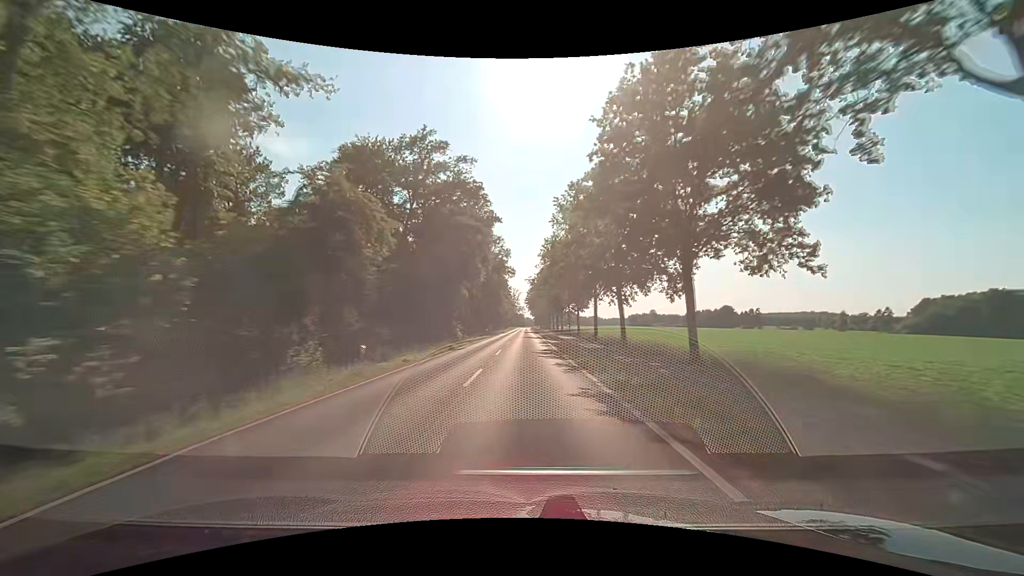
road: secondary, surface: asphalt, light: Day
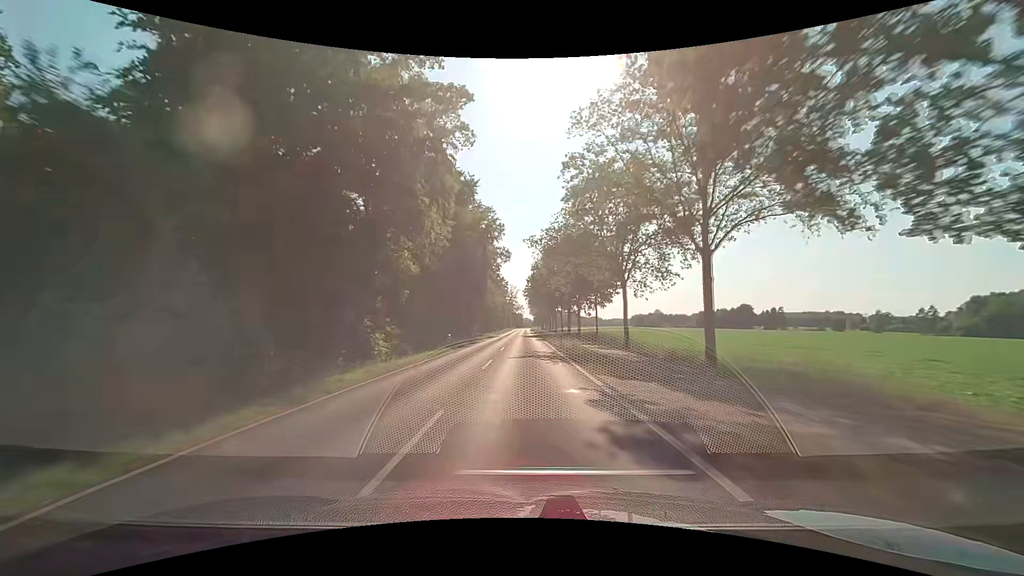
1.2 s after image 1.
(0.0, +31.6) m; 0°
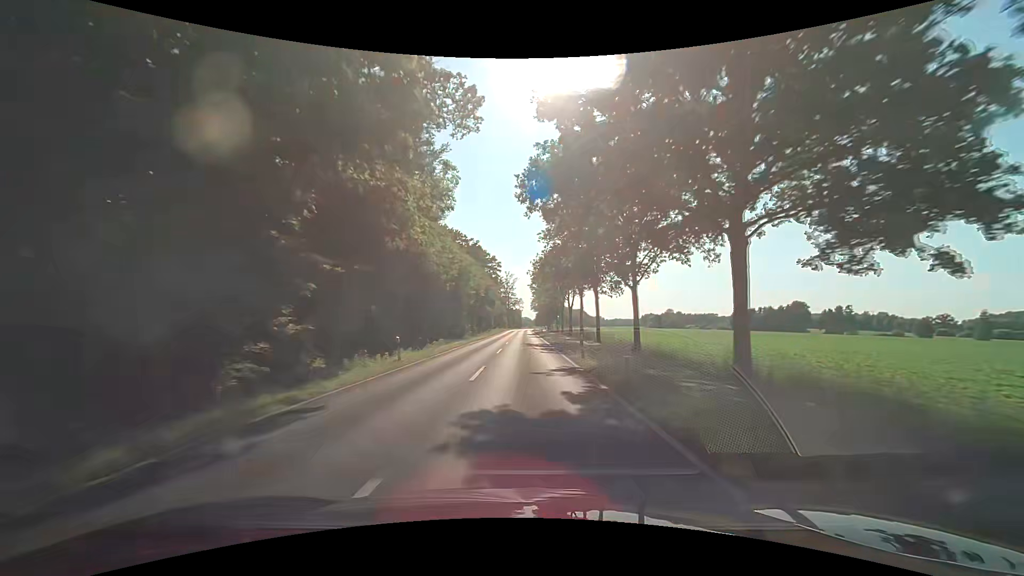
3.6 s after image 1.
(-0.2, +63.2) m; 0°
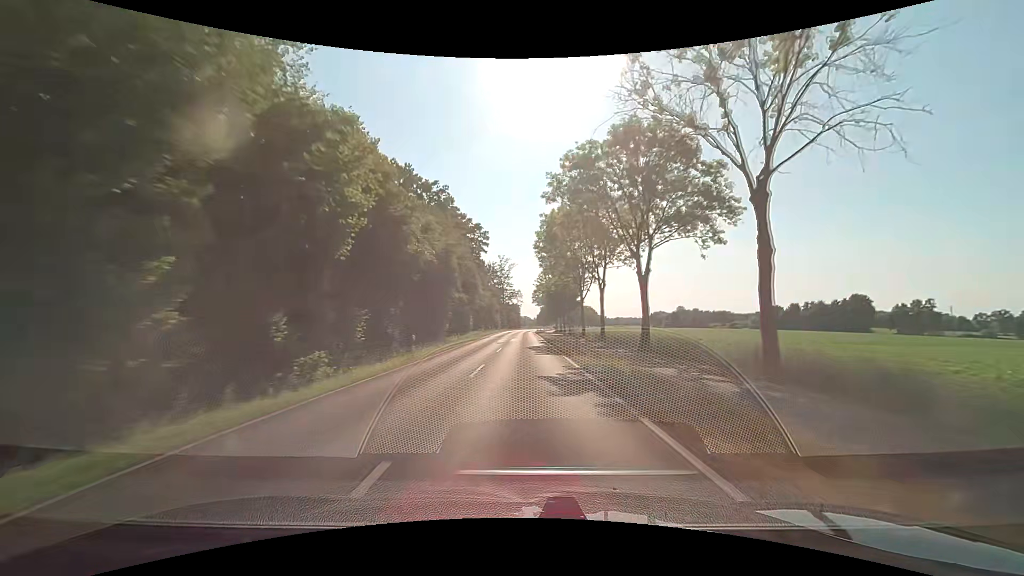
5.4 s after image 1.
(0.0, +47.4) m; 0°
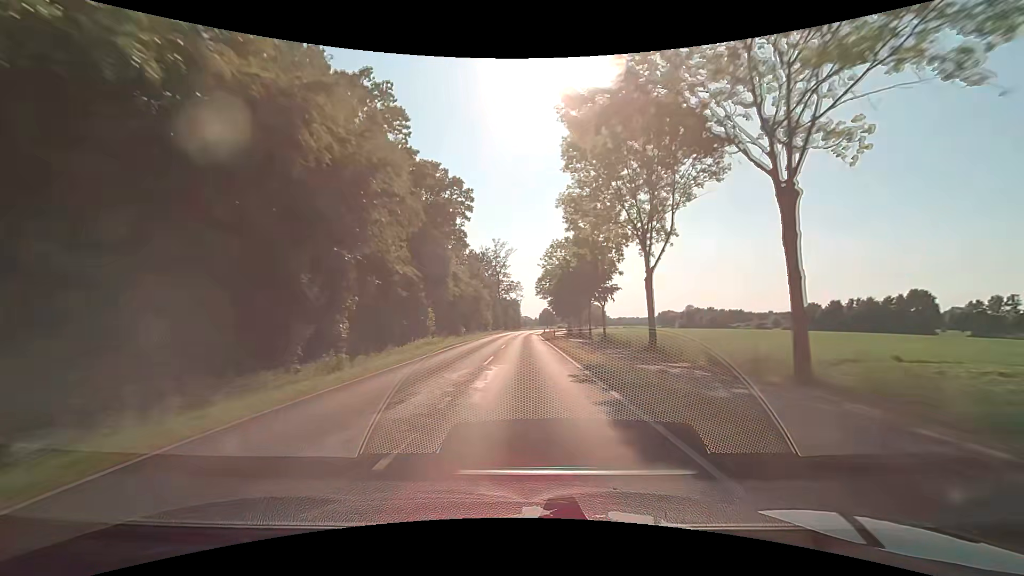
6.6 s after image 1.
(+0.1, +31.6) m; 0°
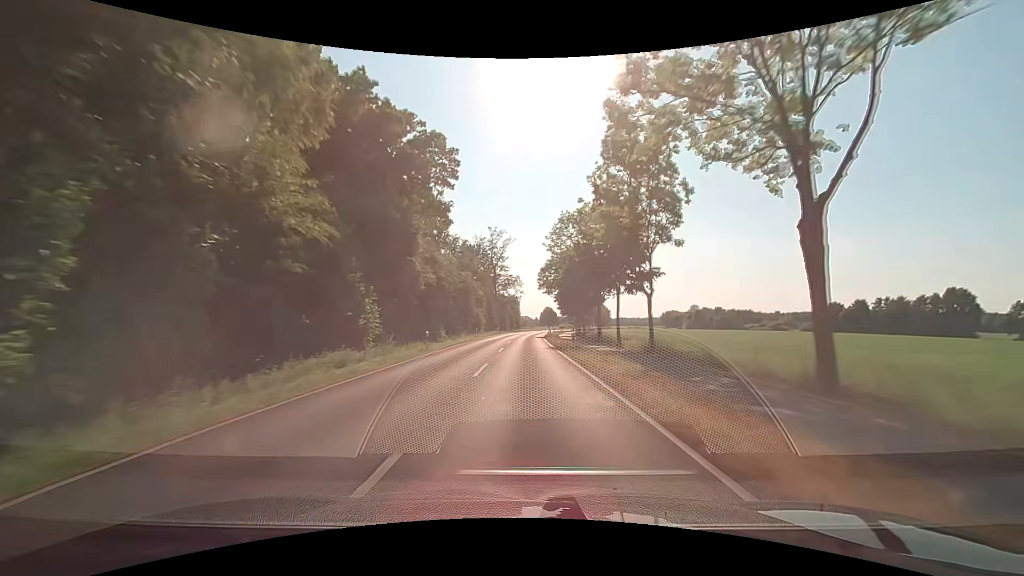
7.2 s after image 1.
(+0.1, +15.8) m; 0°
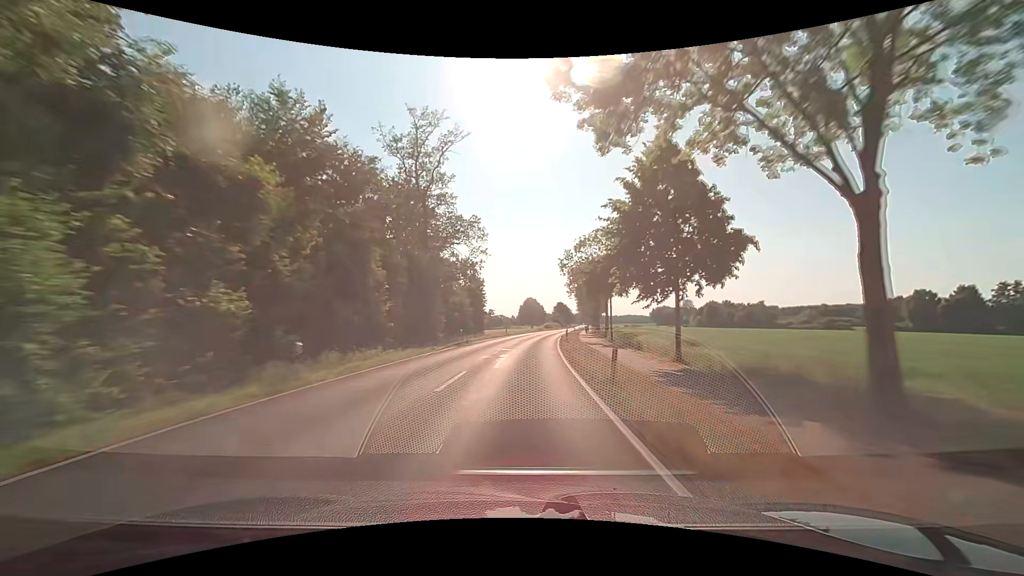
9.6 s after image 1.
(+1.2, +63.2) m; +3°
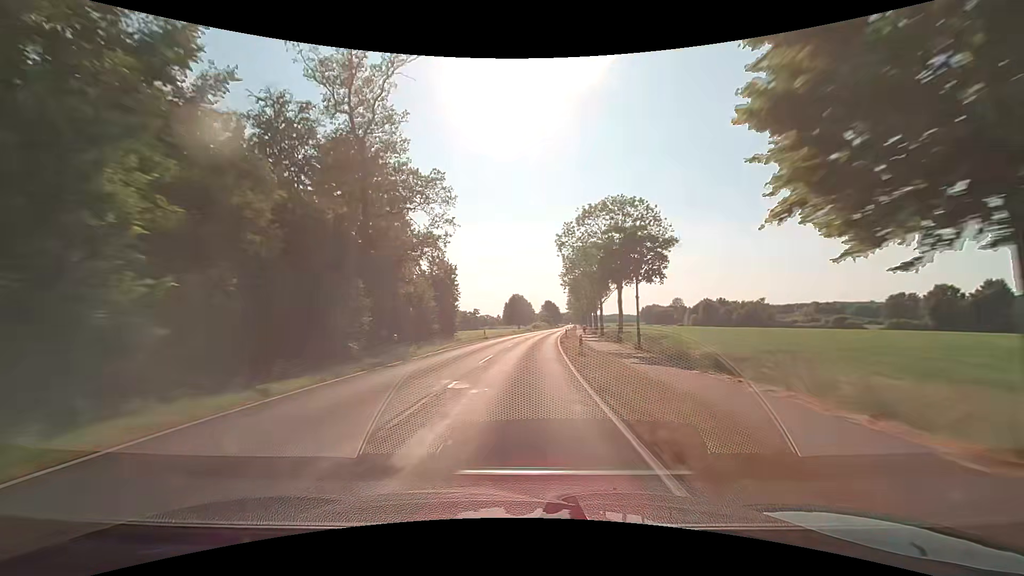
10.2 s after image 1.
(+0.2, +15.8) m; +2°
(0, +10) (0, +20) (+1, +30) (+1, +40) (+2, +50) (+3, +60) (+4, +70) (+4, +80) (+5, +90) (+6, +100) m
